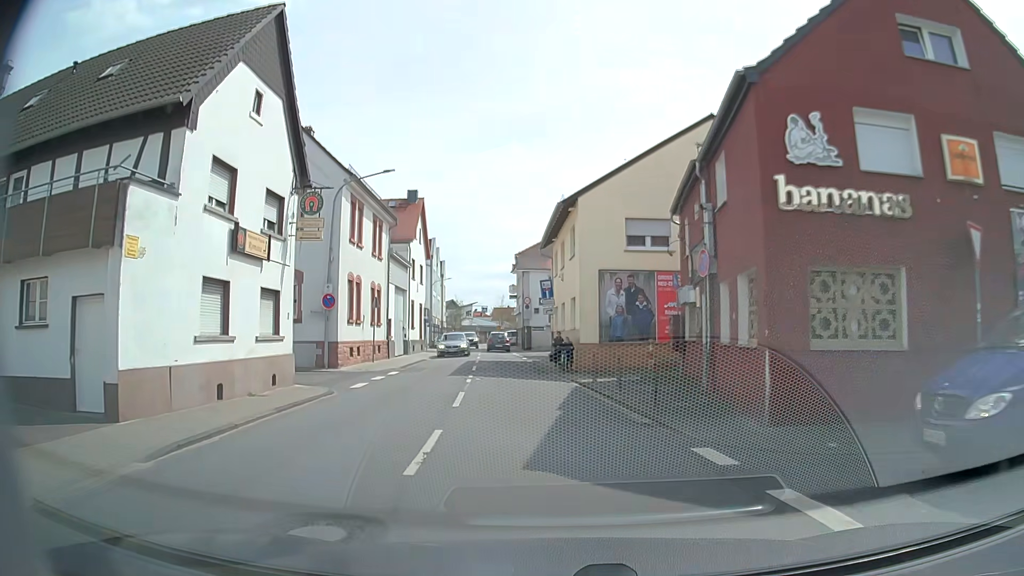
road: tertiary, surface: asphalt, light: Day
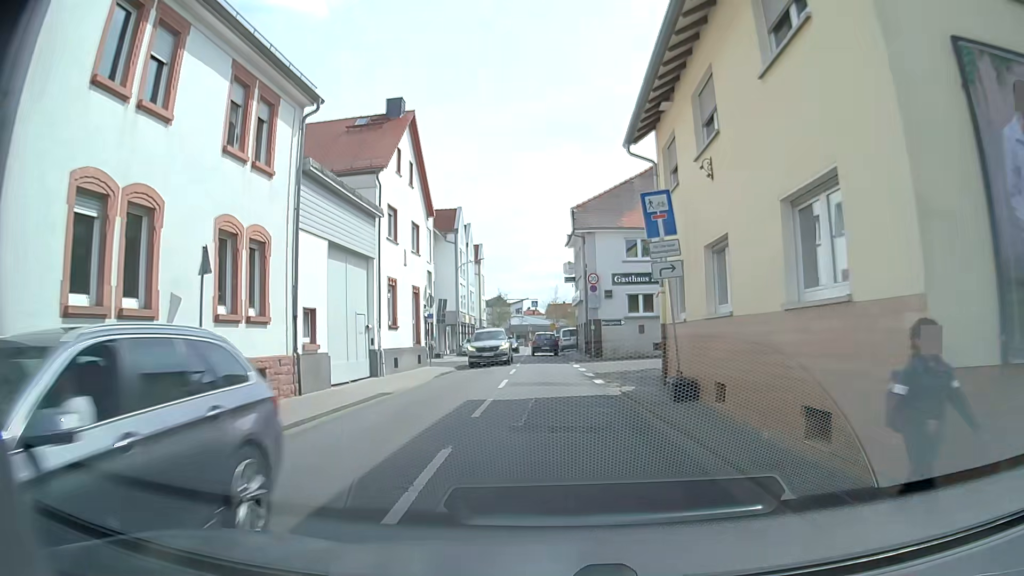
(-1.1, +19.8) m; -6°
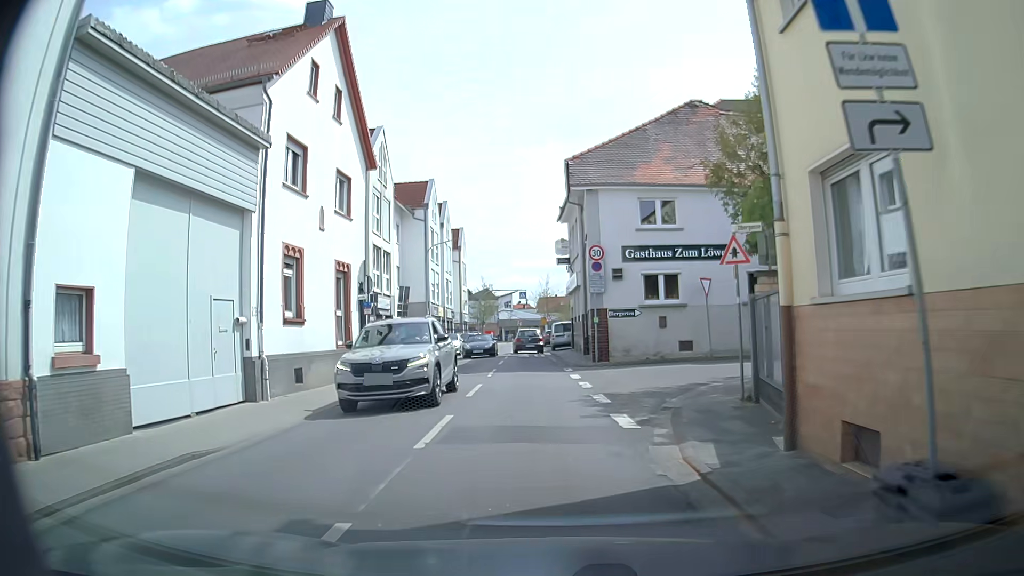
(+0.2, +9.1) m; 0°
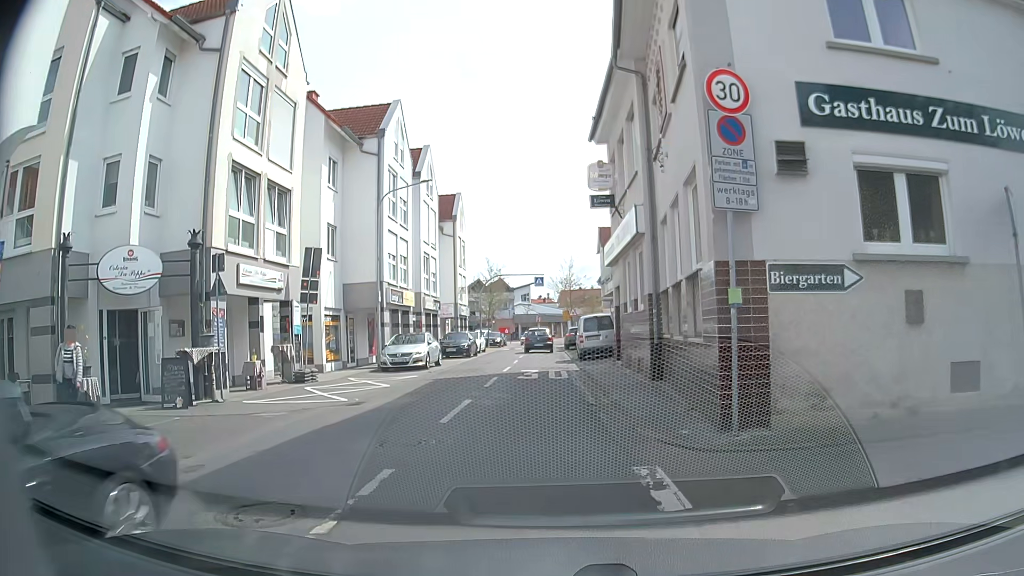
(+0.3, +16.2) m; 0°
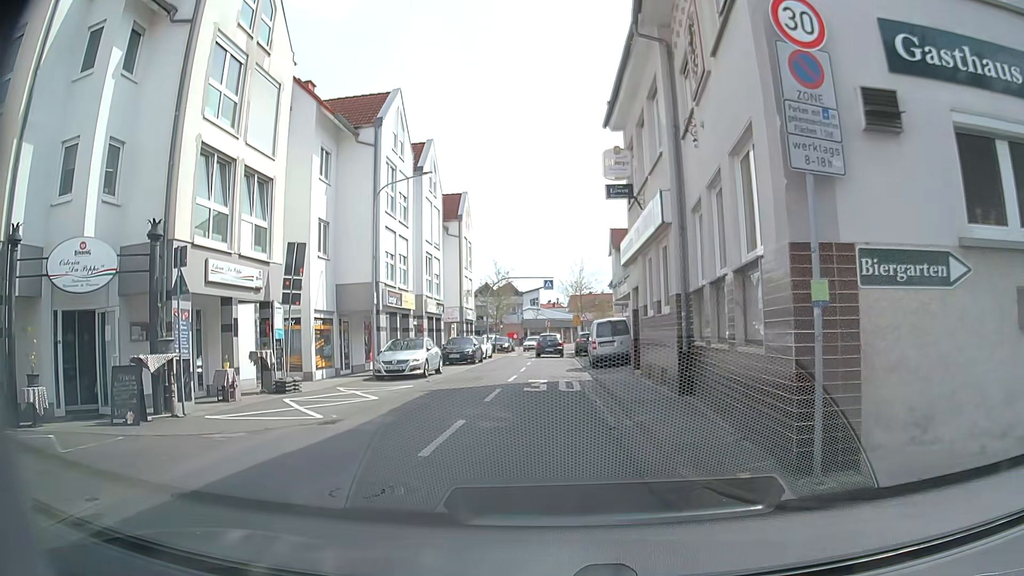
(0.0, +2.1) m; 0°
